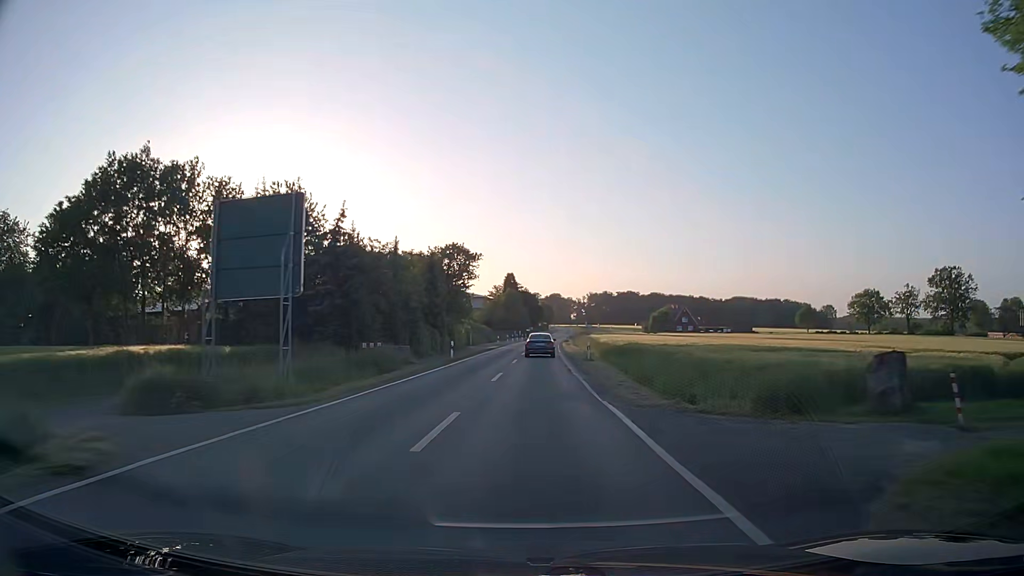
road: secondary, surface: asphalt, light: Day
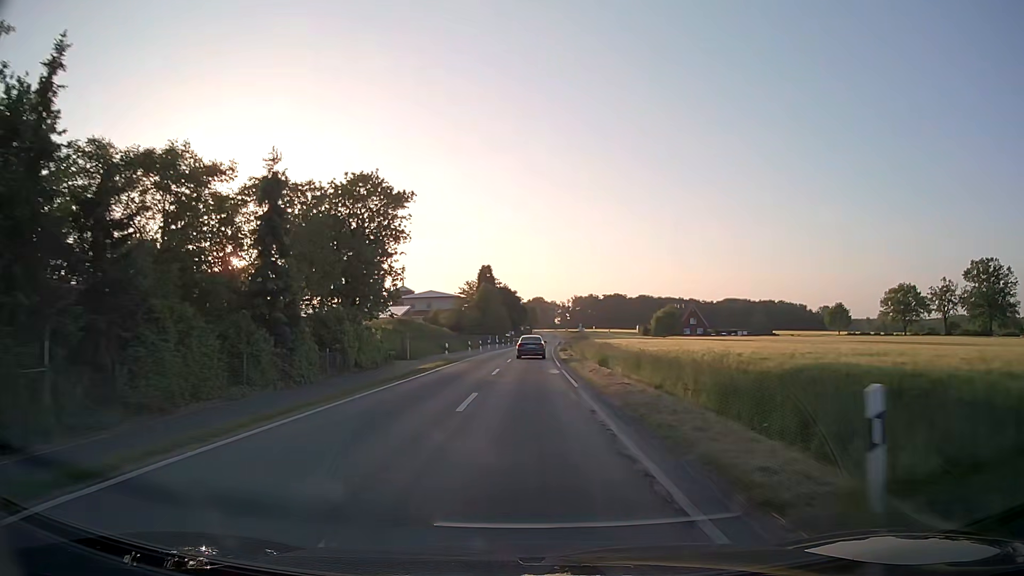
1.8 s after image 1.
(+0.6, +31.6) m; +2°
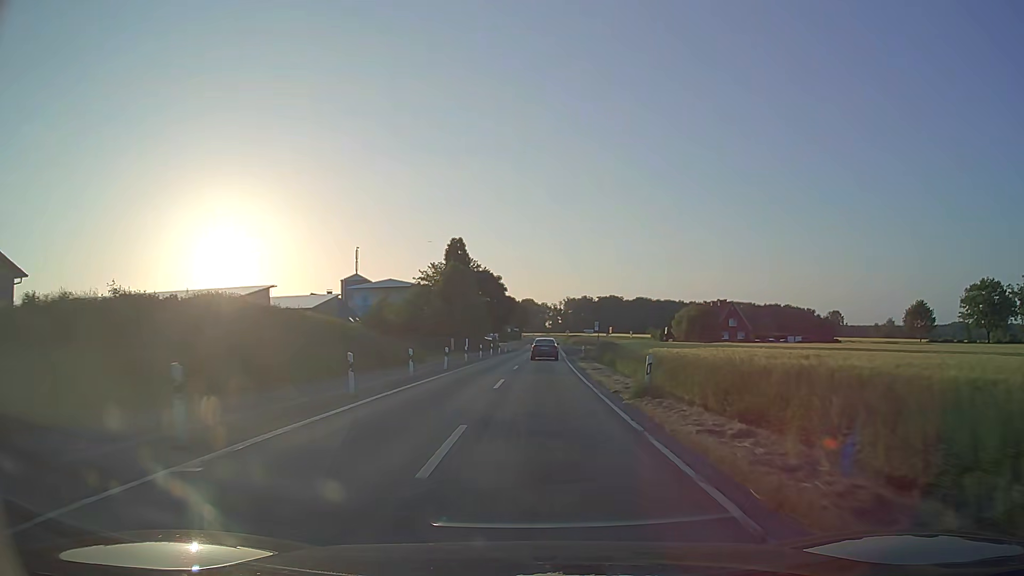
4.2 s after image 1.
(0.0, +42.2) m; +1°
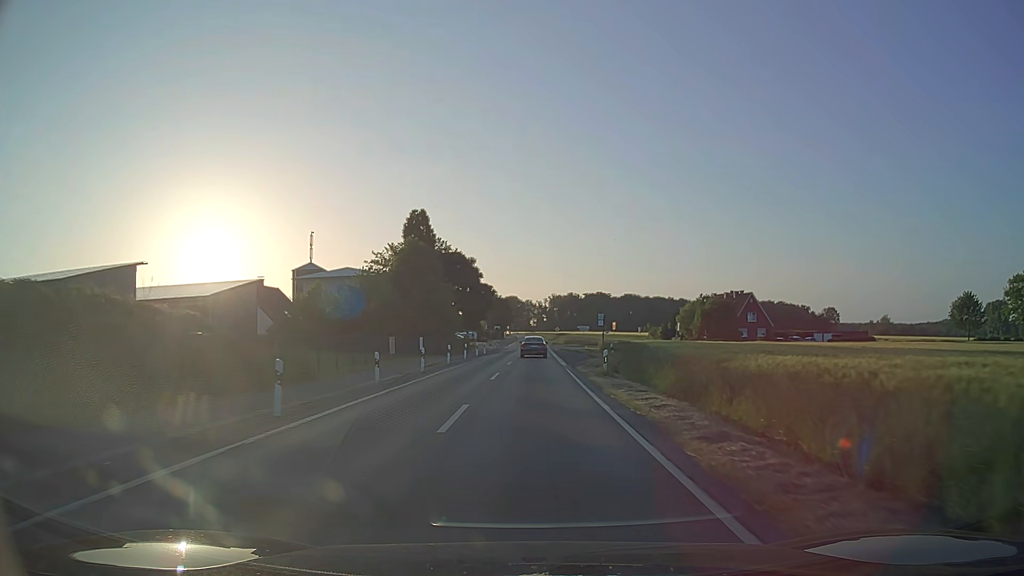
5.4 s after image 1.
(+0.5, +21.1) m; +2°
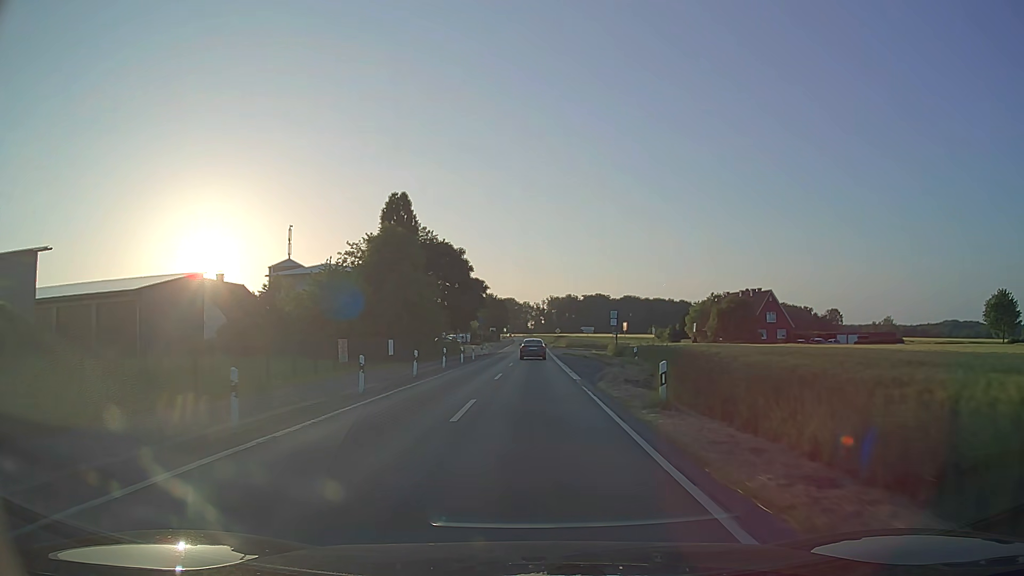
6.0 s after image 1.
(0.0, +10.6) m; 0°
